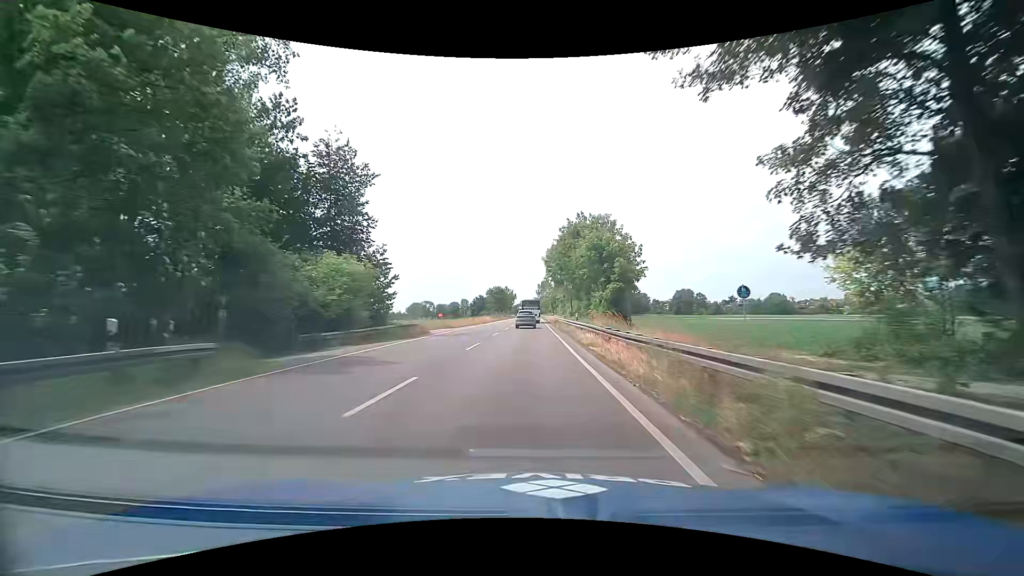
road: primary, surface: asphalt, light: Day
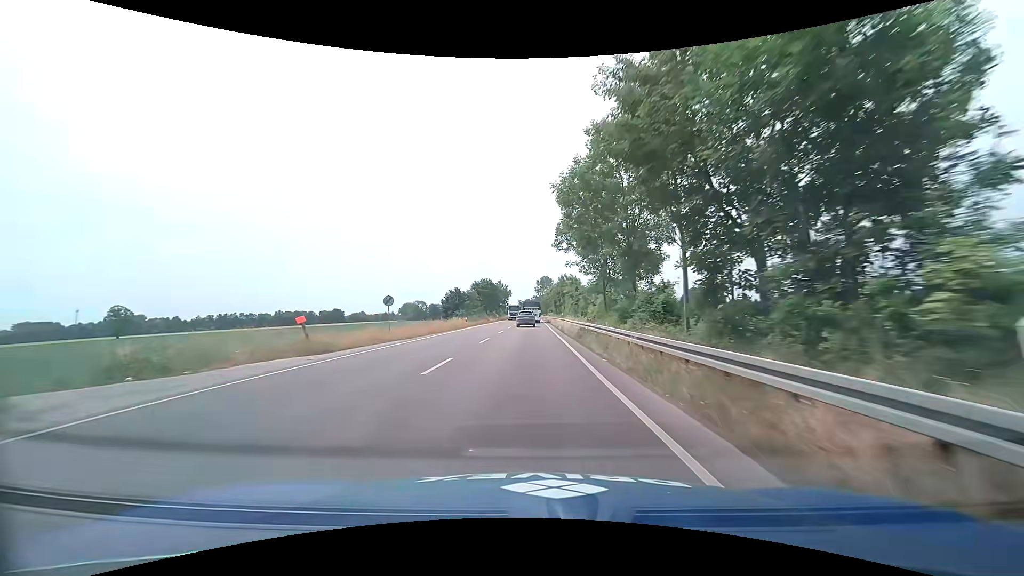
(0.0, +31.6) m; 0°
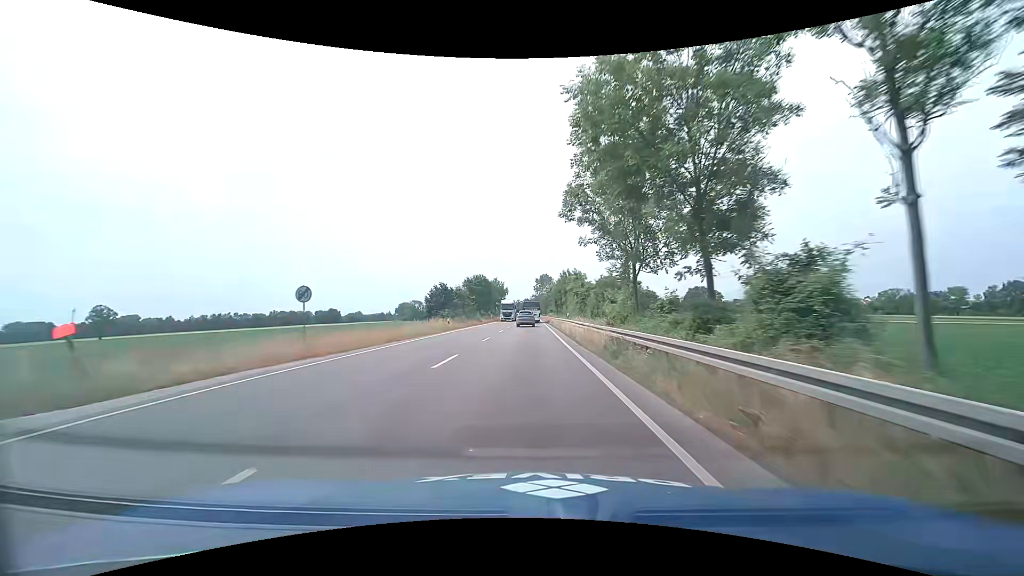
(0.0, +10.7) m; 0°
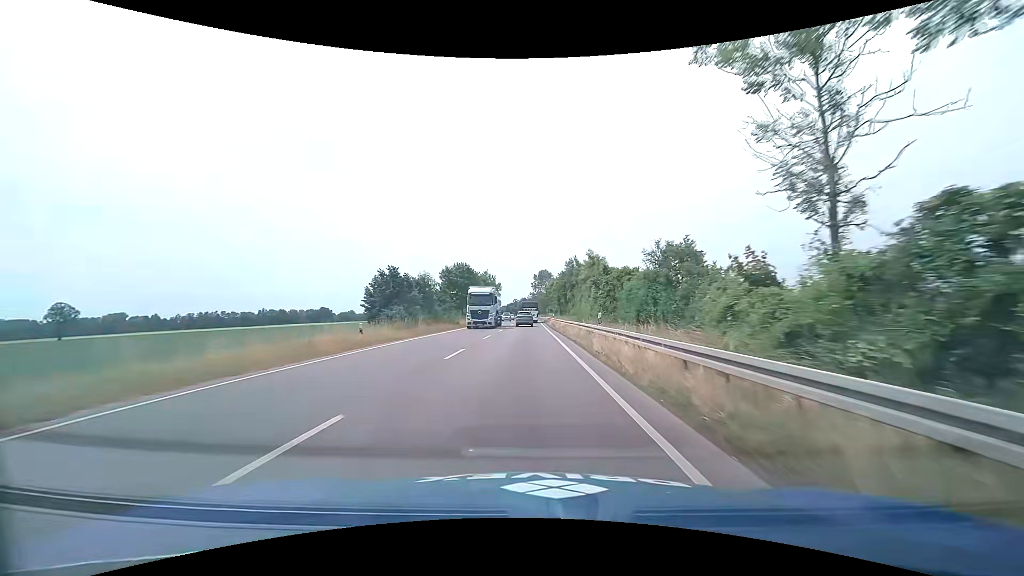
(0.0, +21.8) m; 0°
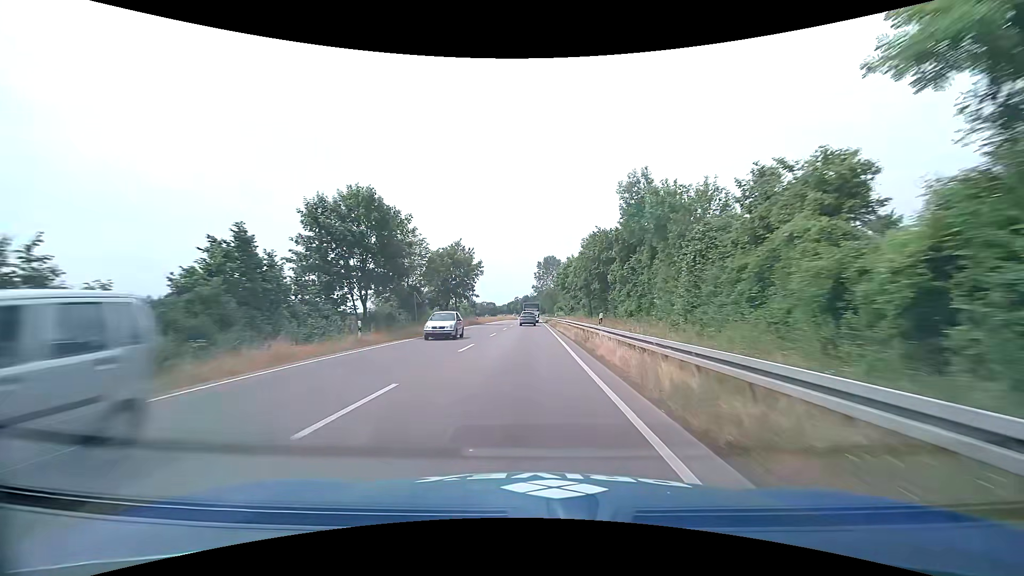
(-0.3, +45.3) m; -1°
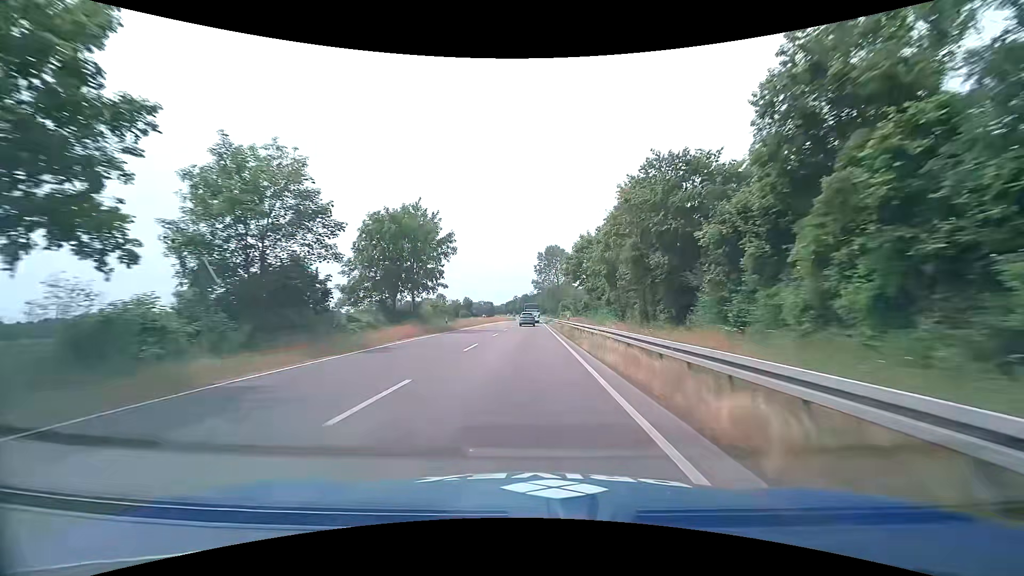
(0.0, +23.4) m; 0°
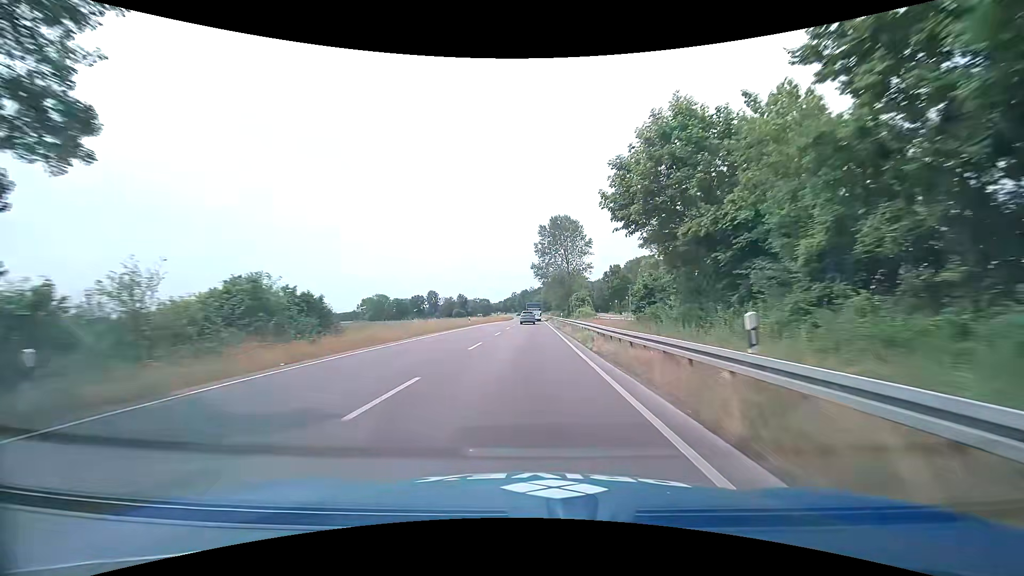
(0.0, +35.9) m; 0°
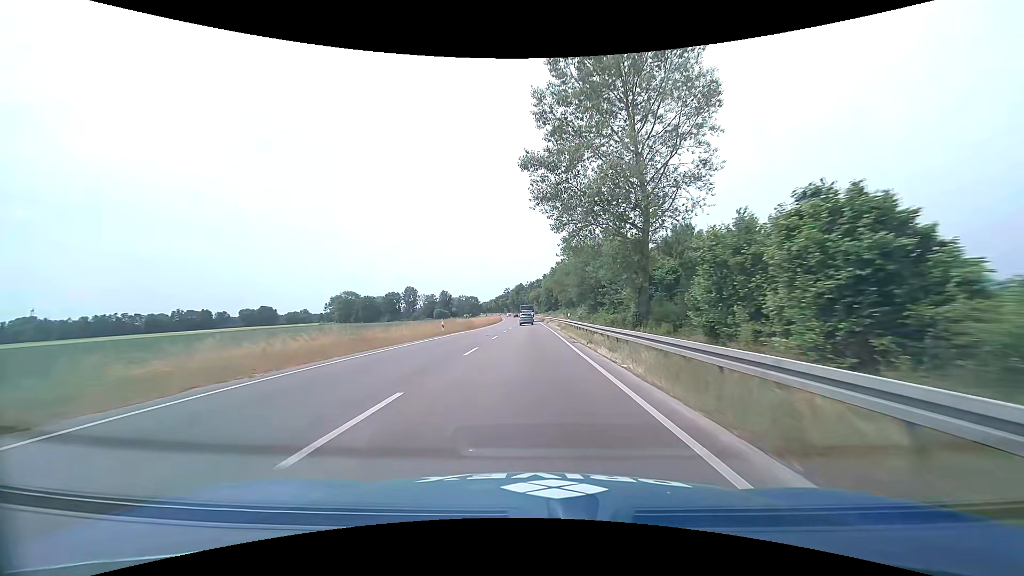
(+0.2, +61.9) m; 0°
(0, +10) (0, +20) (0, +30) (0, +40) (0, +50) (0, +60) (0, +70) (0, +80) (0, +90) (-1, +100) m
